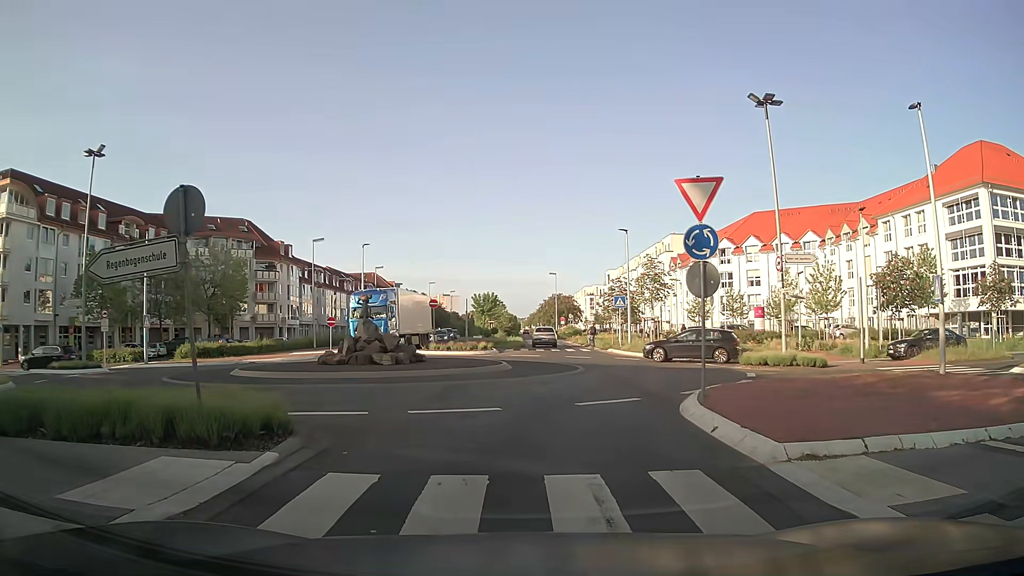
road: secondary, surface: asphalt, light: Day
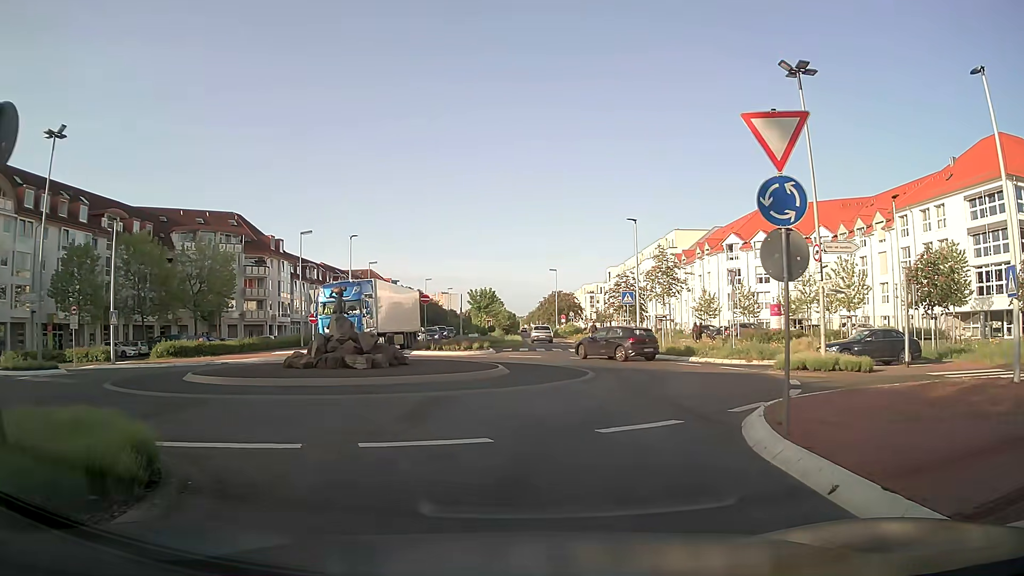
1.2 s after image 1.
(0.0, +3.7) m; 0°
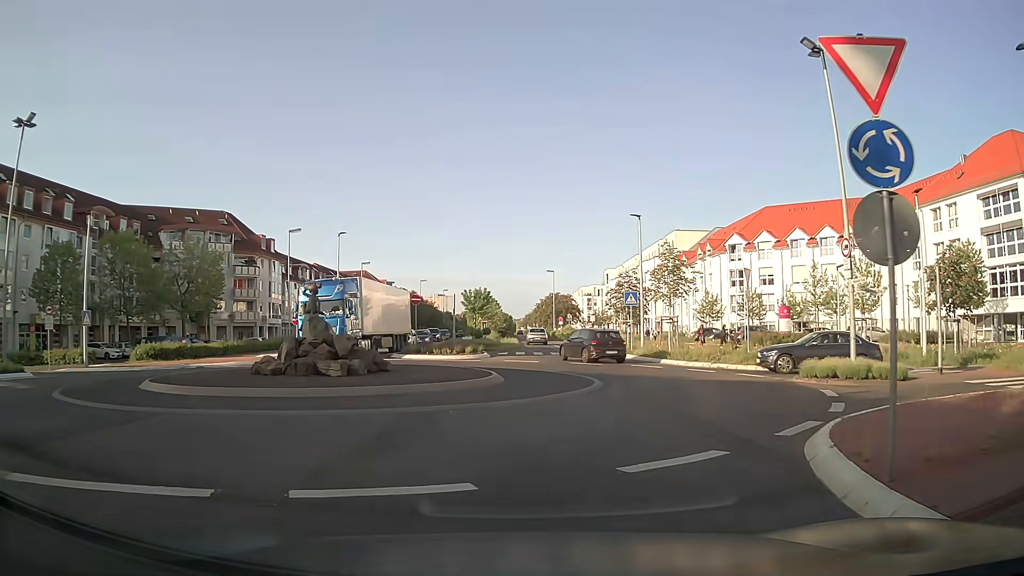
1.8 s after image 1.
(0.0, +2.5) m; -1°
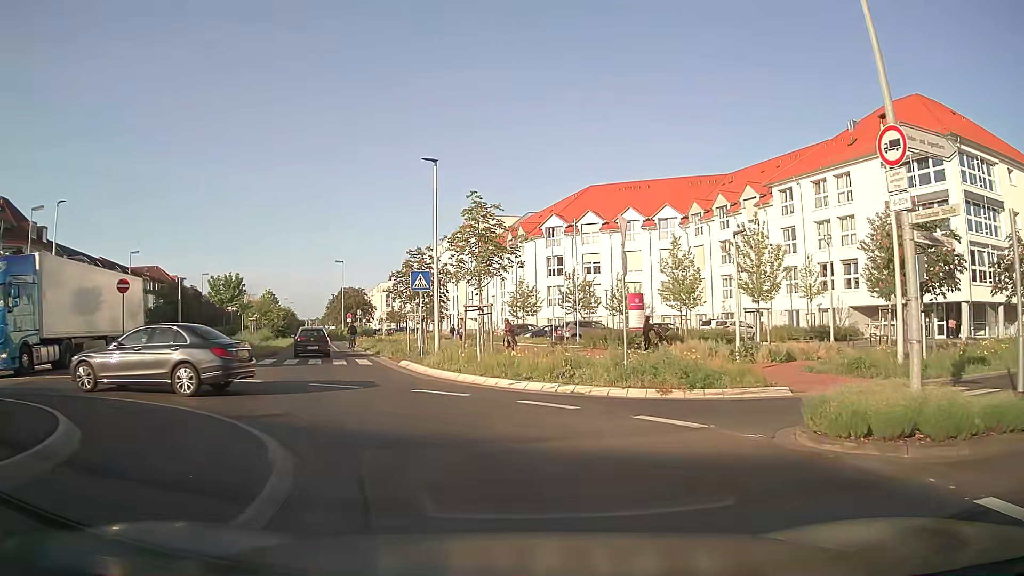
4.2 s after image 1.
(+2.0, +11.9) m; +18°
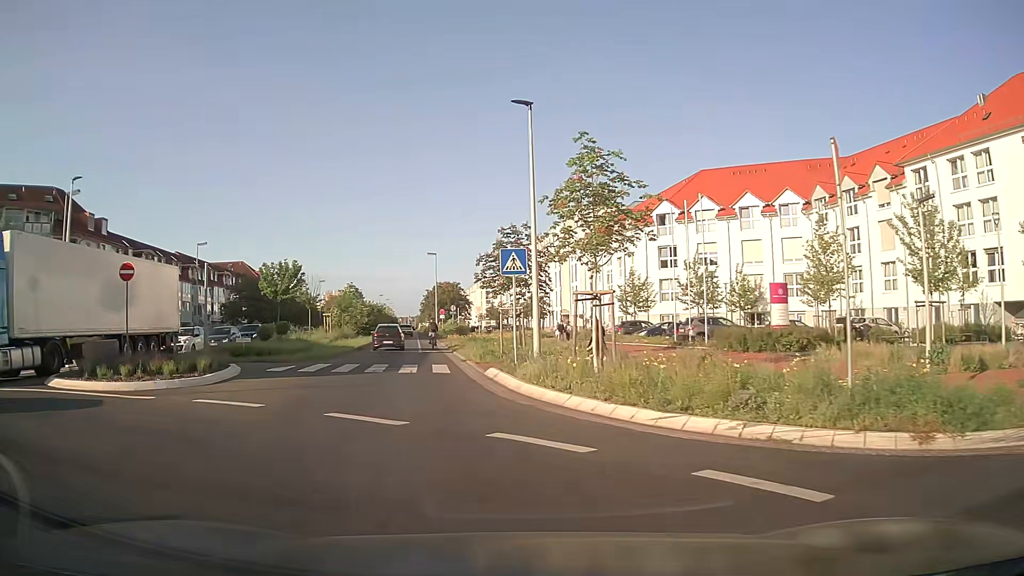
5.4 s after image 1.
(-0.4, +6.4) m; -9°
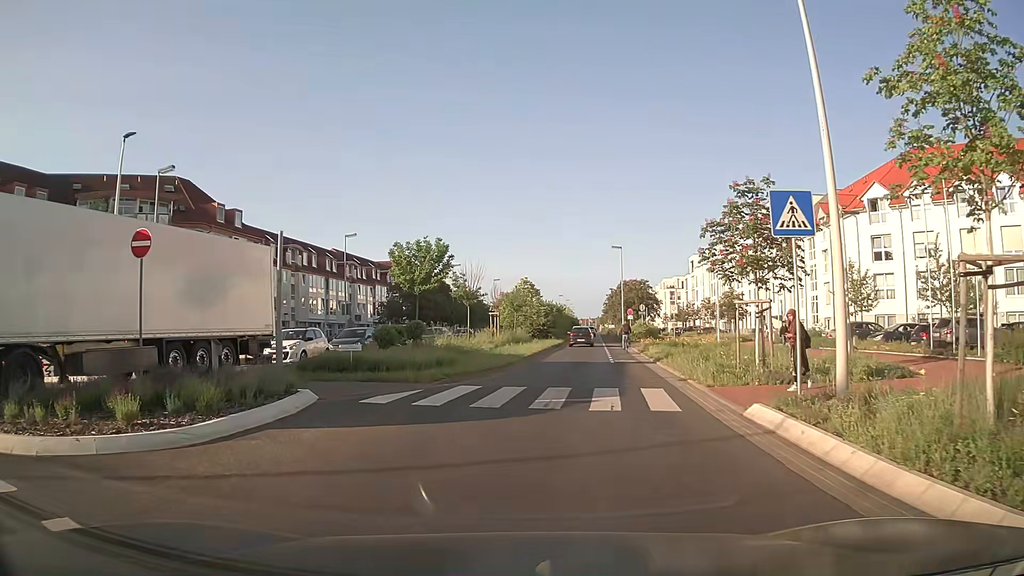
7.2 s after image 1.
(-1.2, +8.3) m; -15°
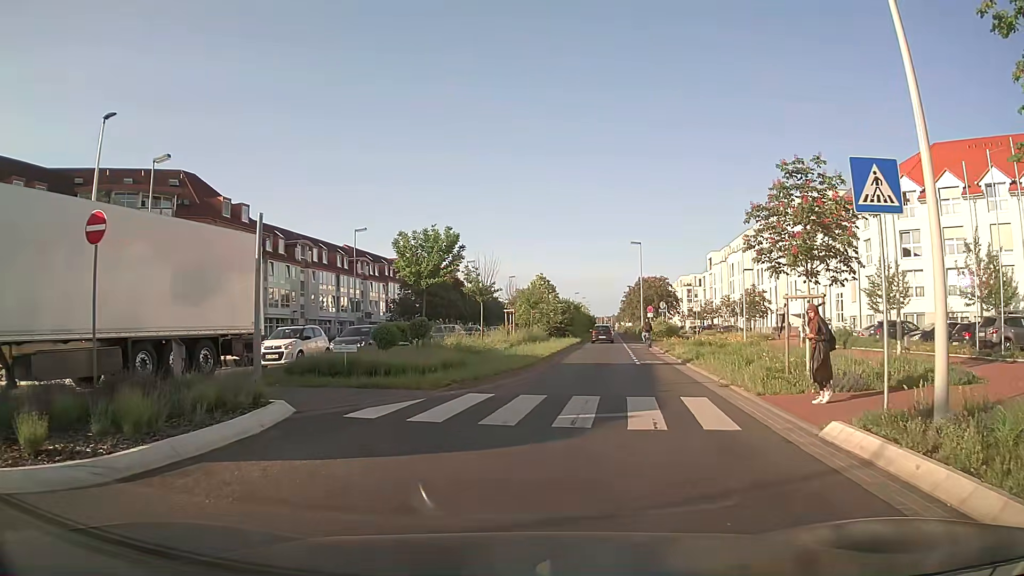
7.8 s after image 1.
(-0.1, +2.2) m; -2°
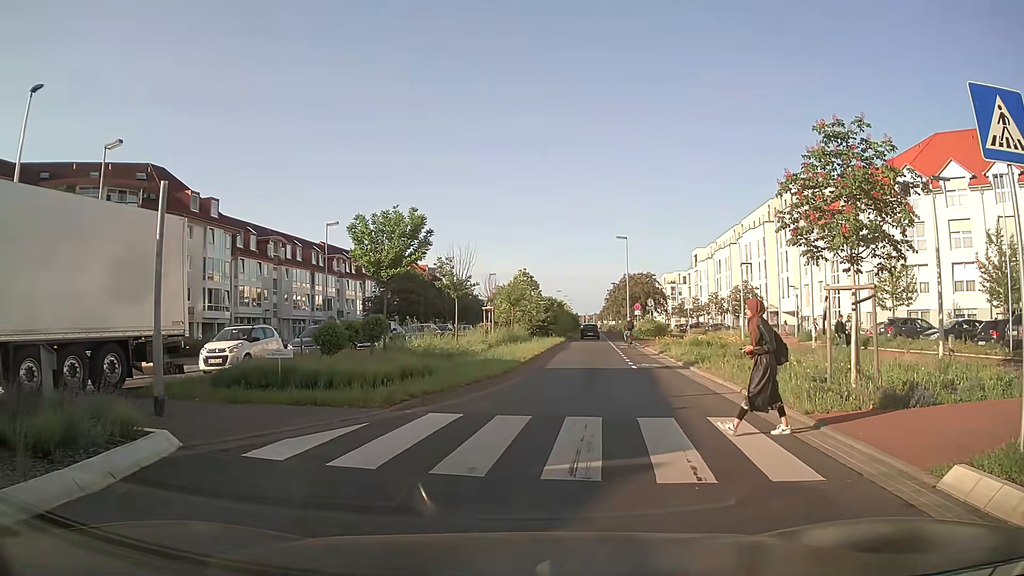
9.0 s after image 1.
(0.0, +2.9) m; +2°
